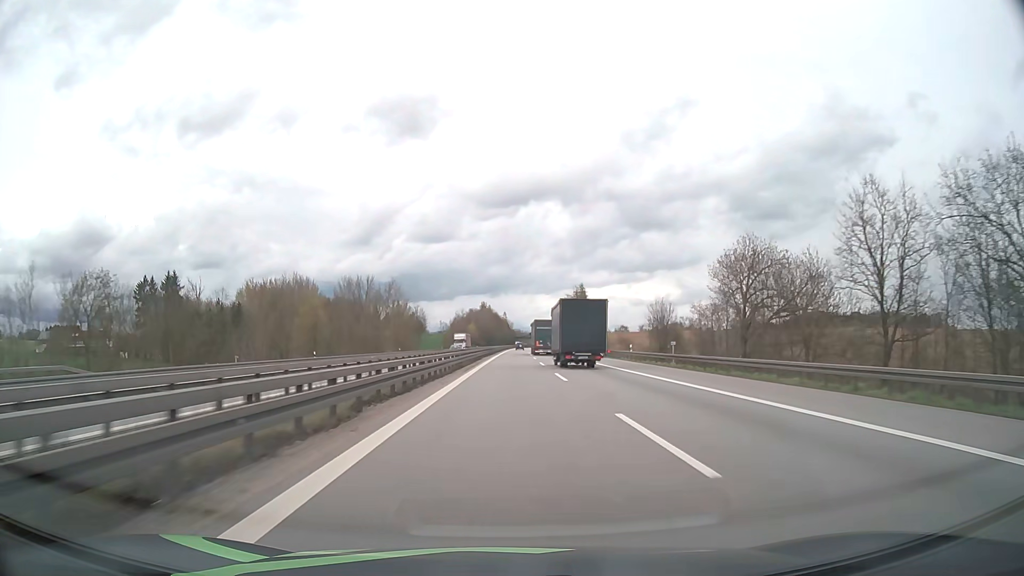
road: motorway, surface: asphalt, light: Day
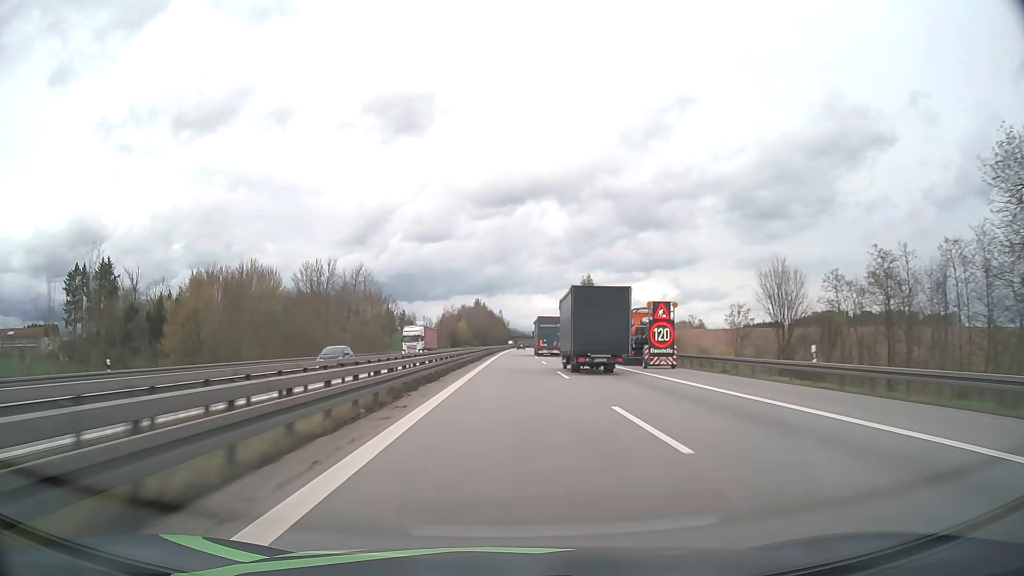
(+0.1, +35.1) m; 0°
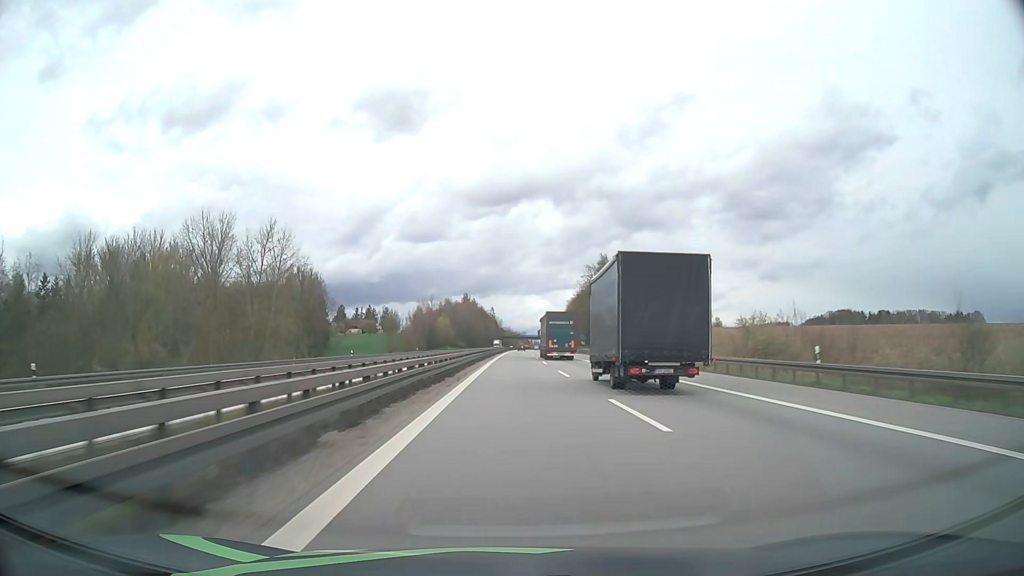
(+0.2, +52.2) m; +1°
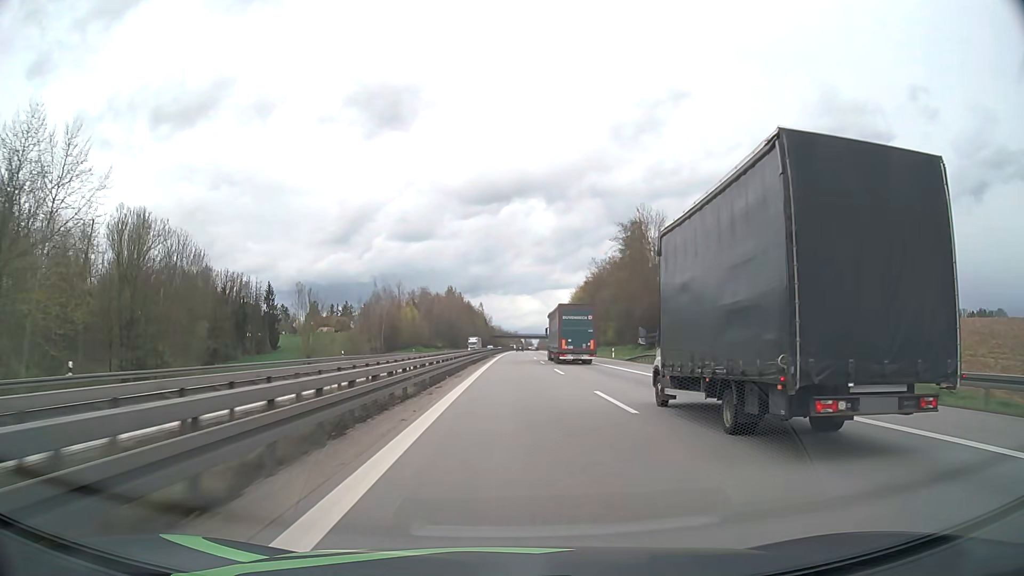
(+0.3, +51.7) m; +1°
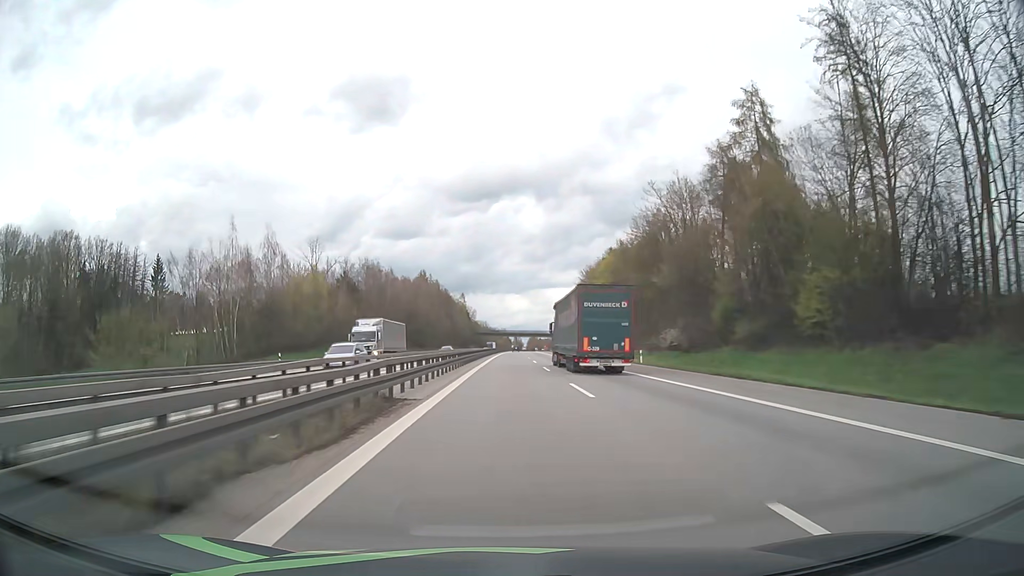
(+0.8, +68.3) m; +1°
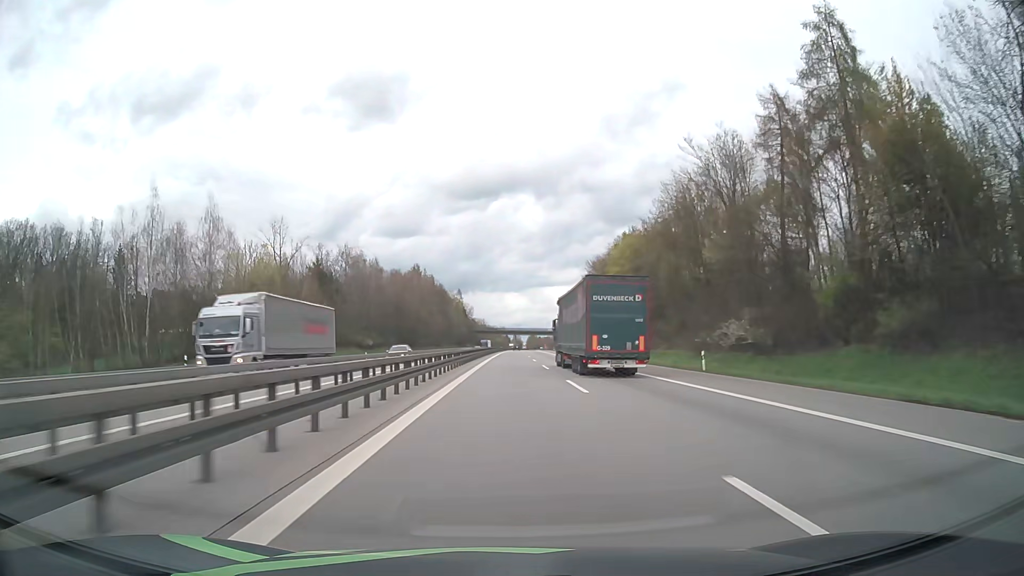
(0.0, +17.0) m; 0°
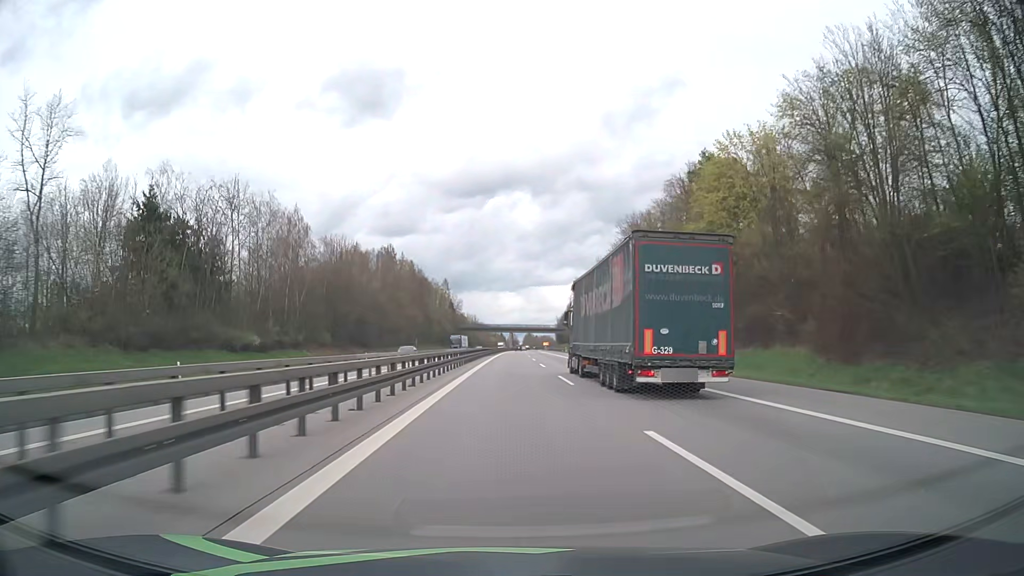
(0.0, +50.8) m; 0°
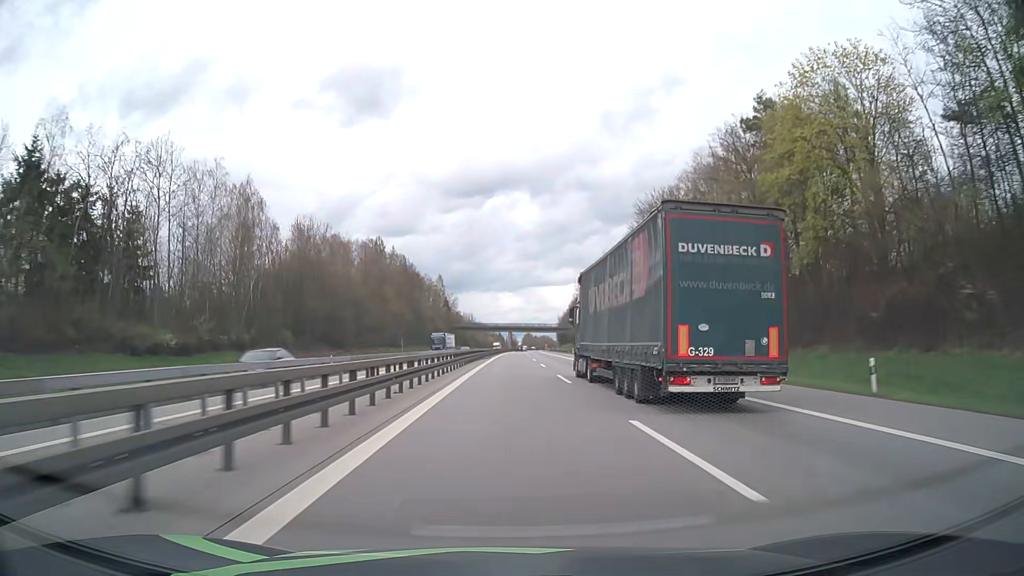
(0.0, +16.9) m; 0°
(0, +10) (0, +20) (0, +30) (0, +40) (0, +50) (0, +60) (0, +70) (+1, +80) (+1, +90) (+1, +100) m
